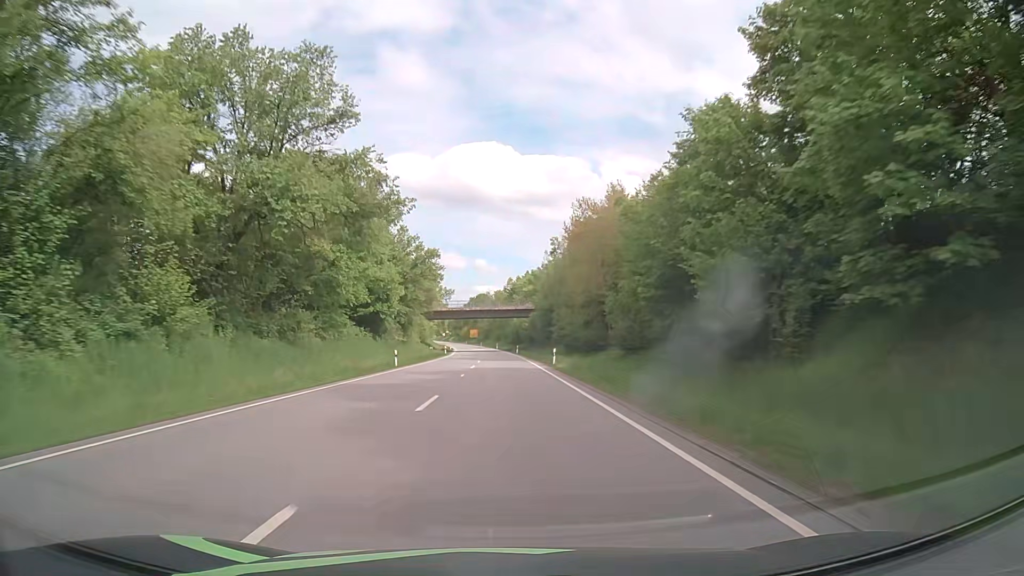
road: primary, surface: asphalt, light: Day
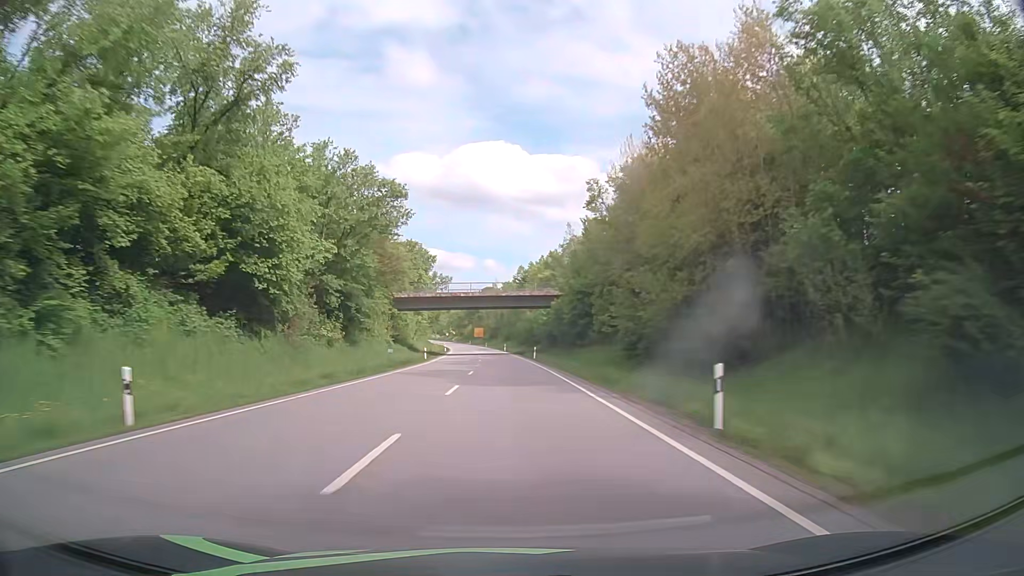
(-0.2, +31.5) m; -1°
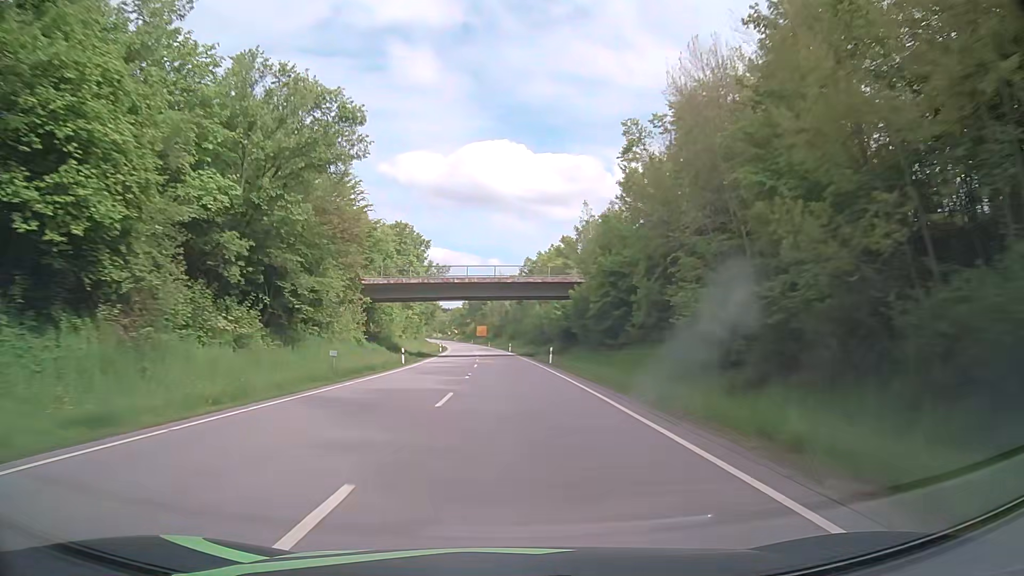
(0.0, +15.7) m; 0°
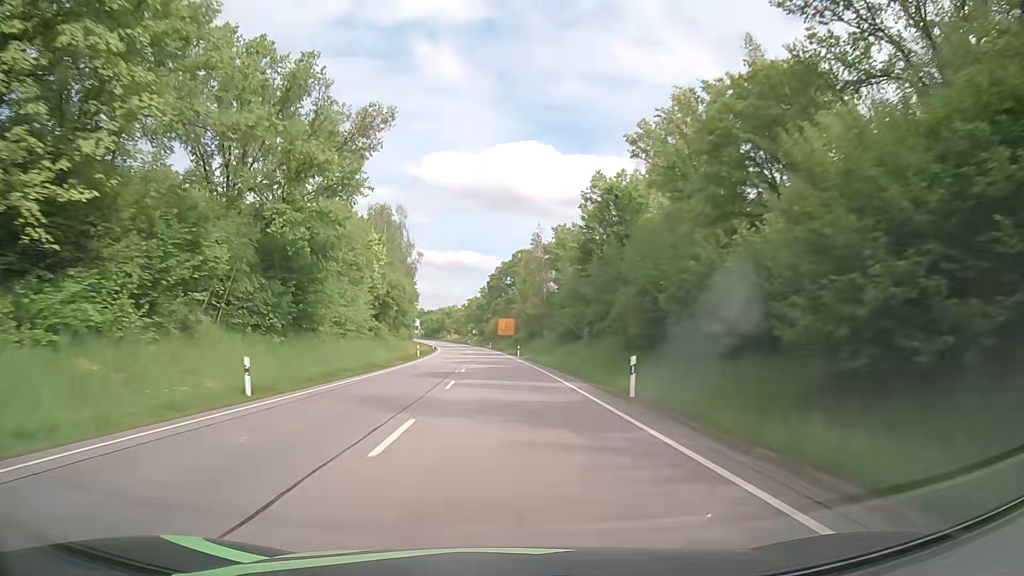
(-1.6, +78.4) m; -1°
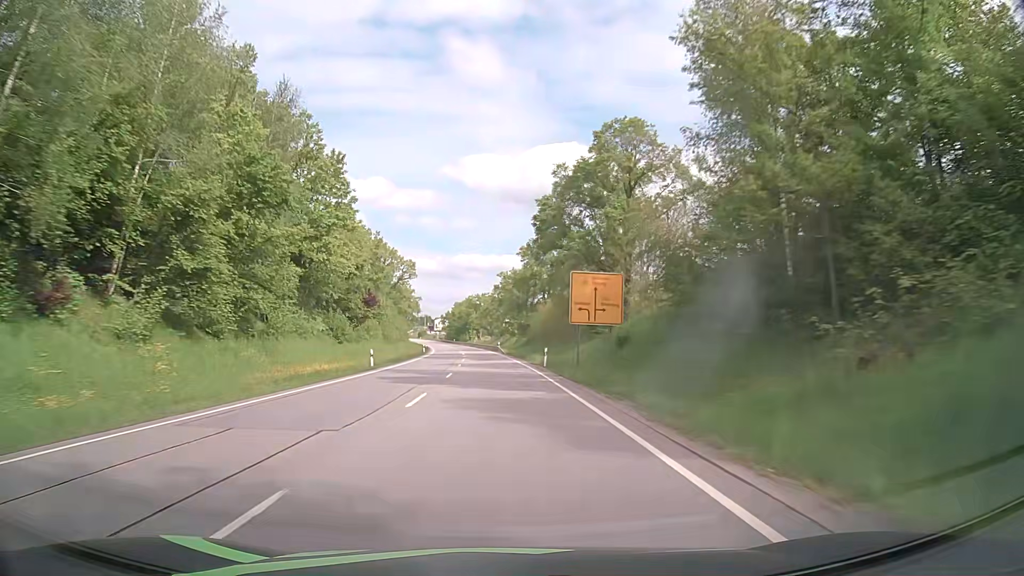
(-3.8, +77.8) m; -5°
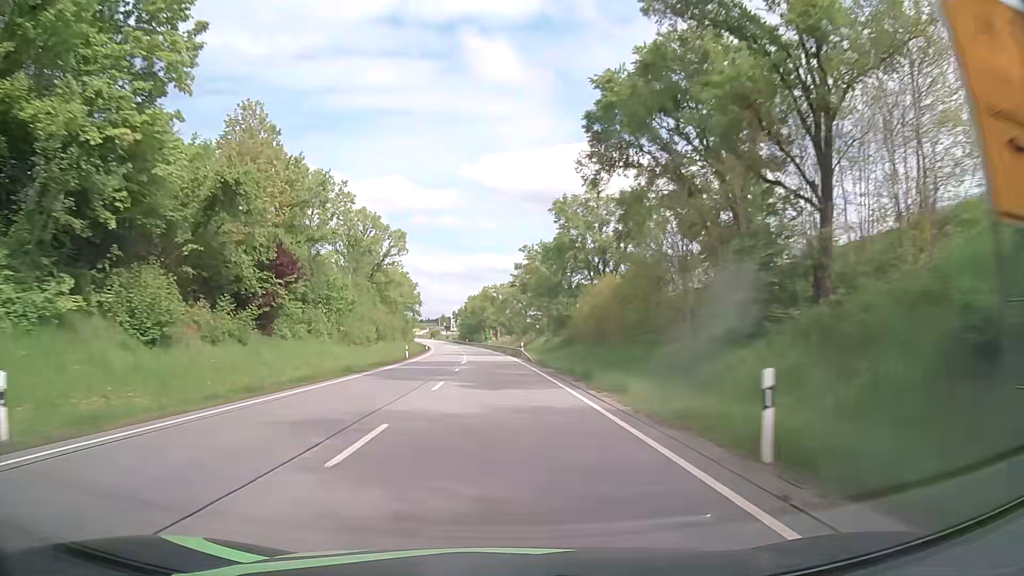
(-0.6, +31.0) m; -2°
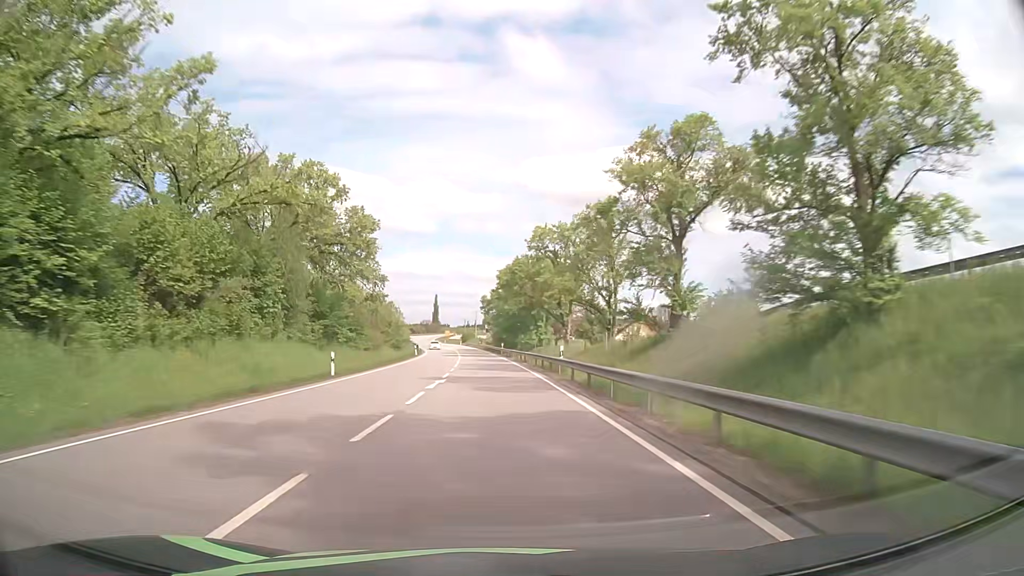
(-2.8, +76.9) m; -4°
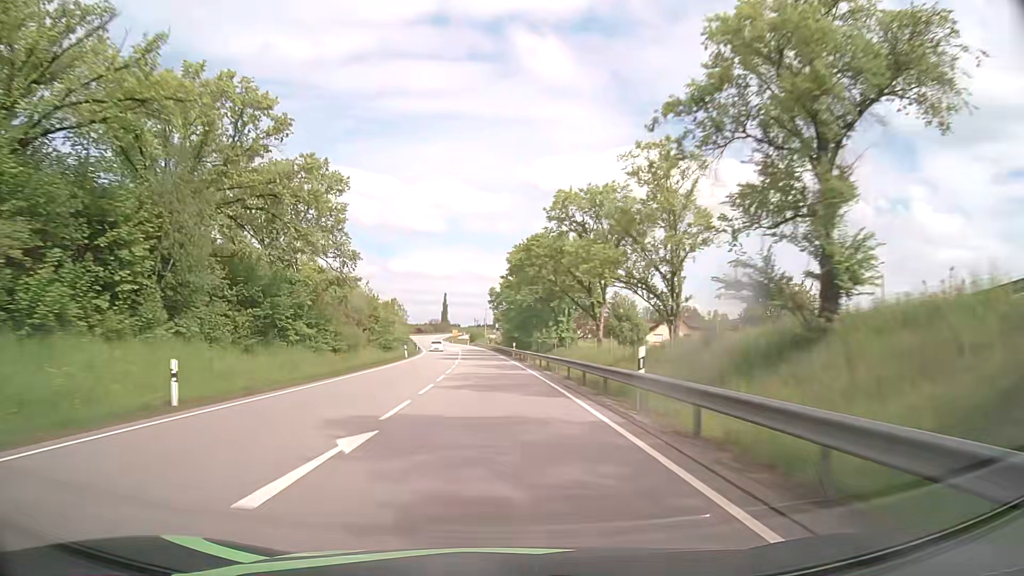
(-0.1, +15.4) m; -1°
(0, +10) (0, +20) (-1, +30) (-1, +40) (-1, +50) (-2, +60) (-3, +70) (-3, +80) (-4, +90) (-5, +100) m
